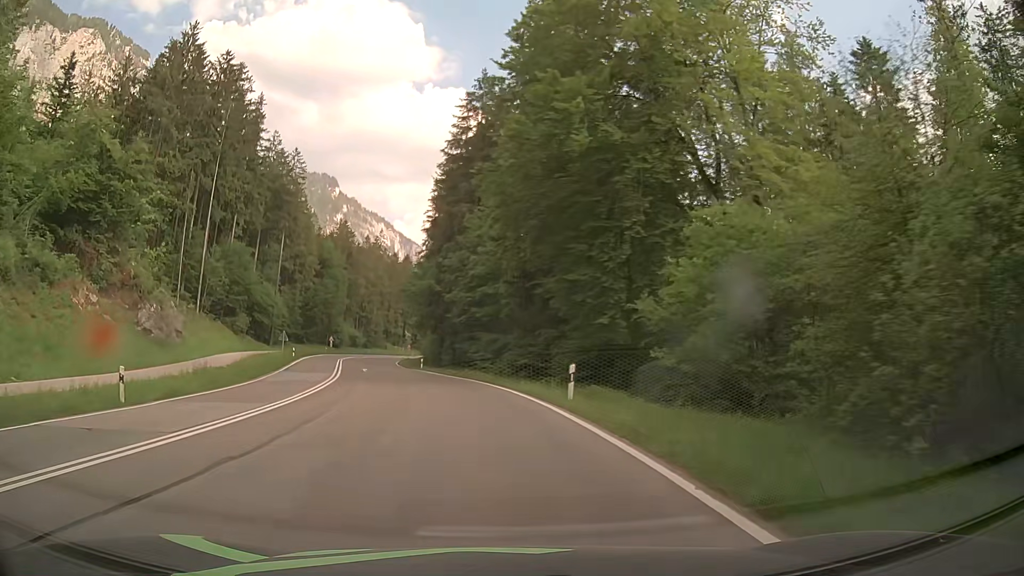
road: primary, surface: asphalt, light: Day
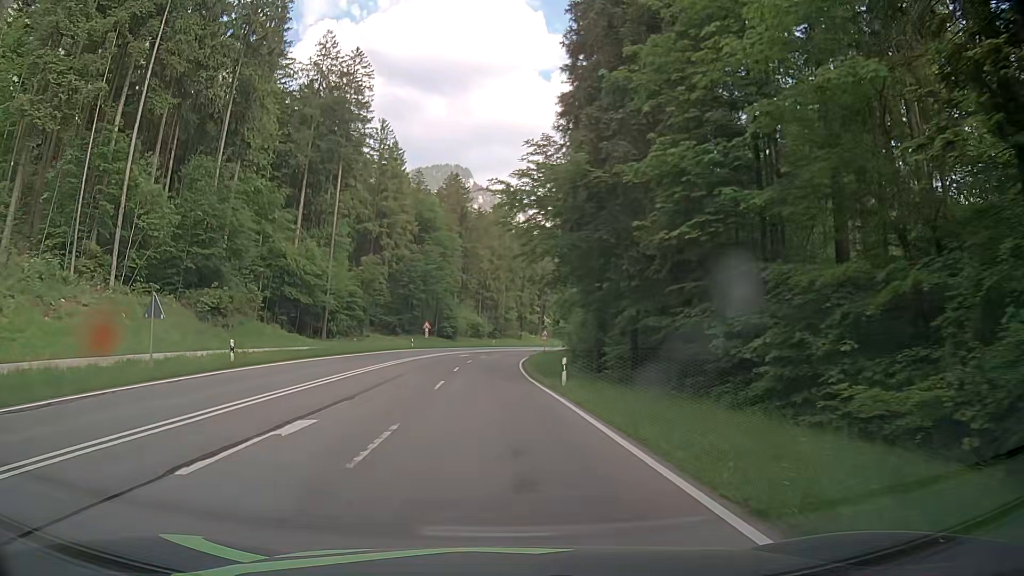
(-4.1, +38.3) m; -12°
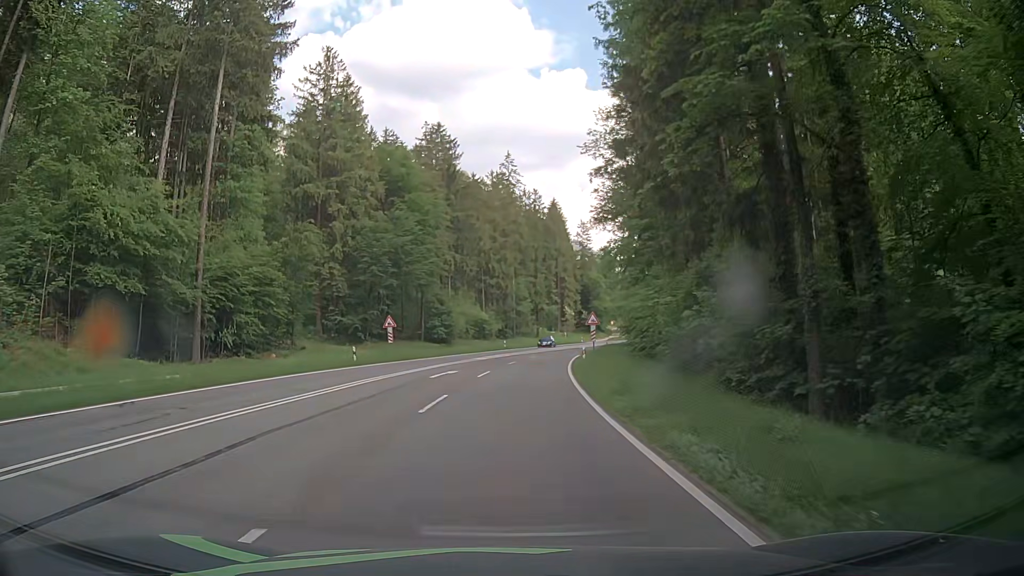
(-0.7, +30.9) m; -1°
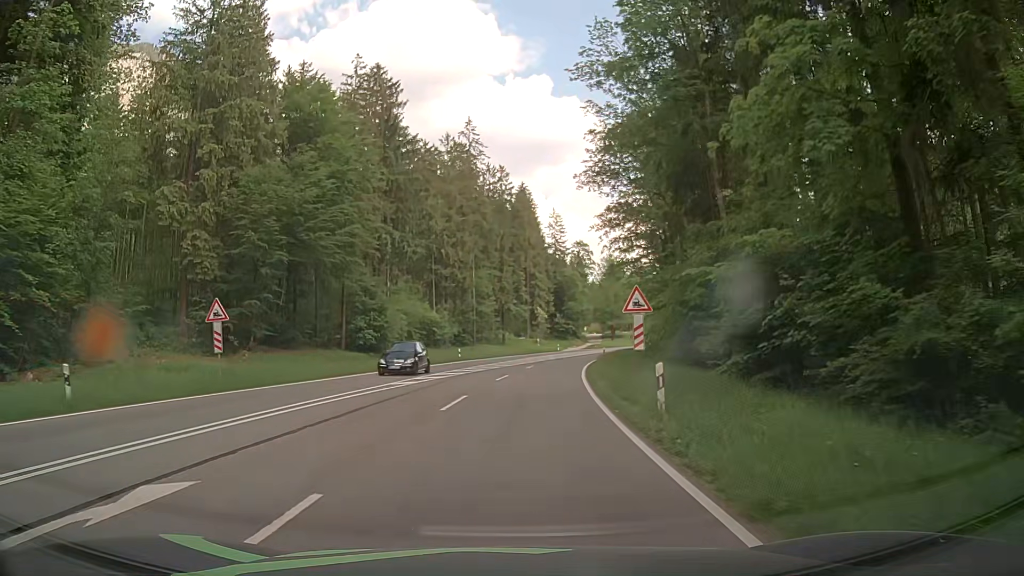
(+0.6, +22.9) m; +2°
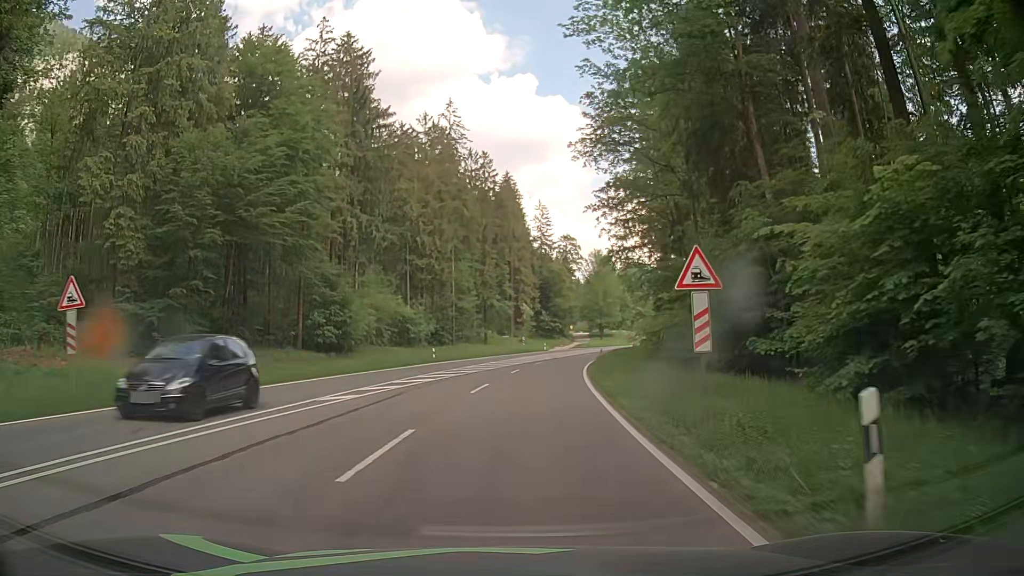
(+0.2, +7.6) m; +2°
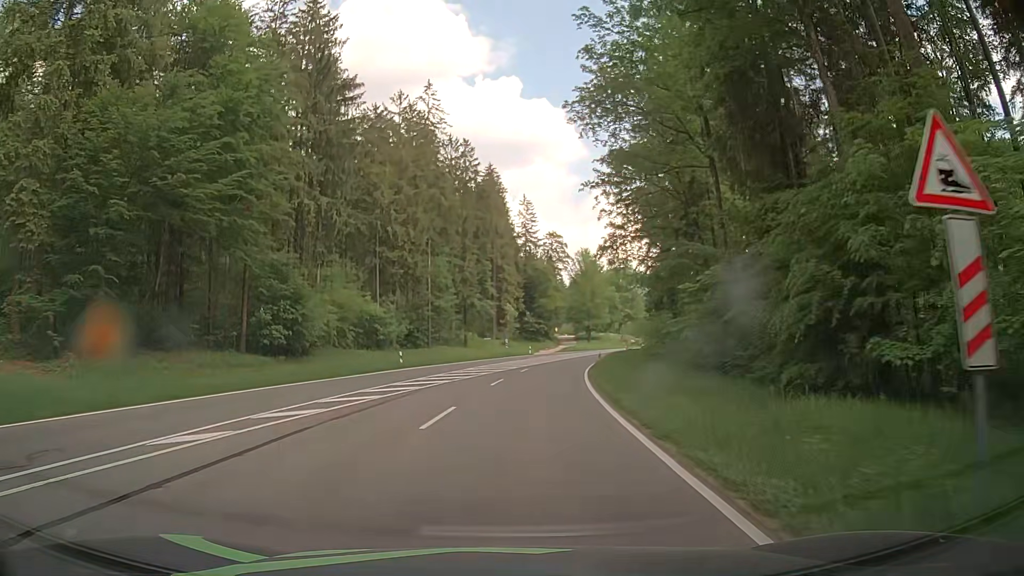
(+0.1, +7.6) m; +2°
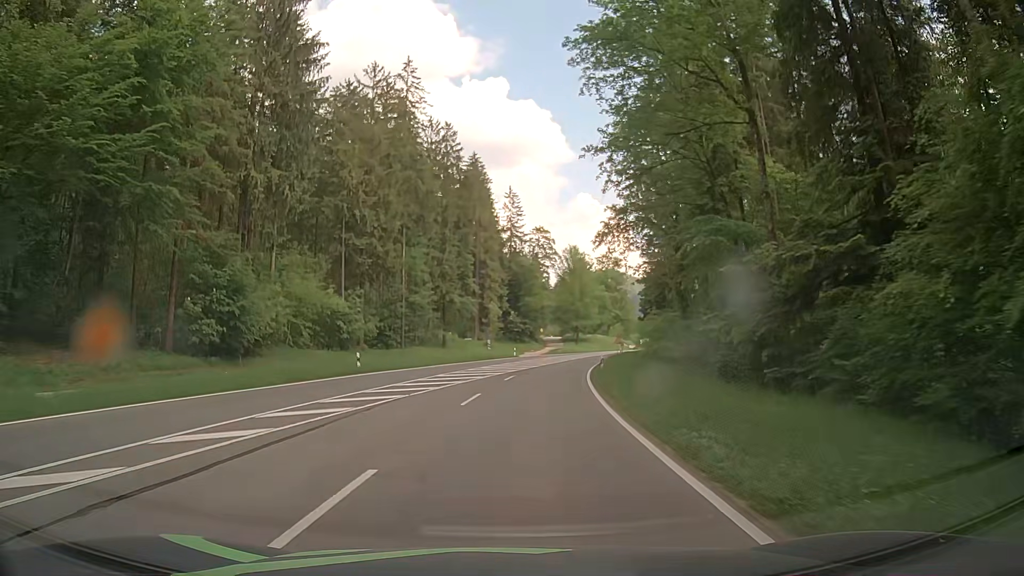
(0.0, +7.6) m; +1°
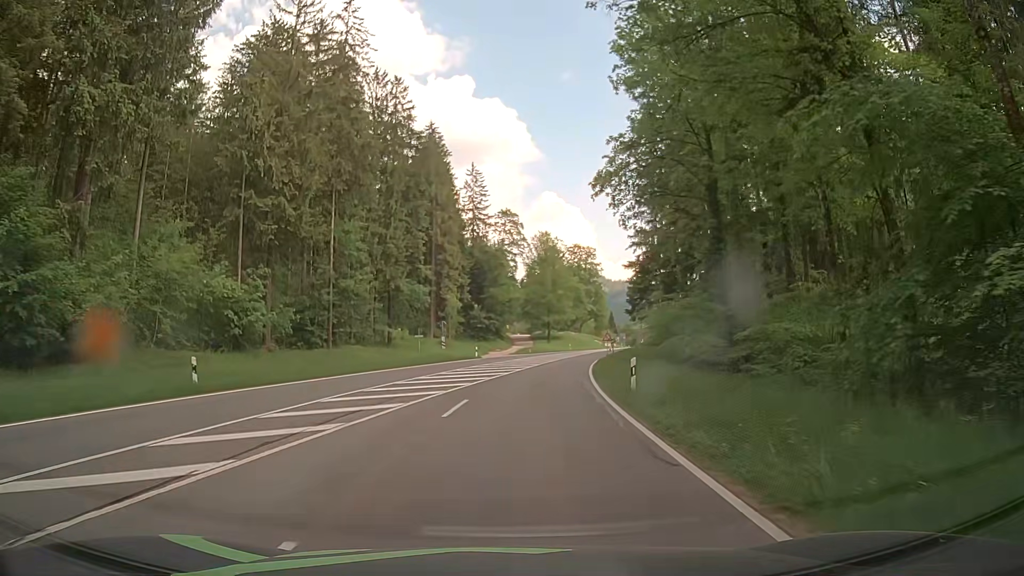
(+0.5, +15.2) m; +3°
(0, +10) (+1, +20) (+2, +30) (+3, +40) (+5, +50) (+7, +59) (+9, +69) (+12, +79) (+15, +88) (+18, +98) m
